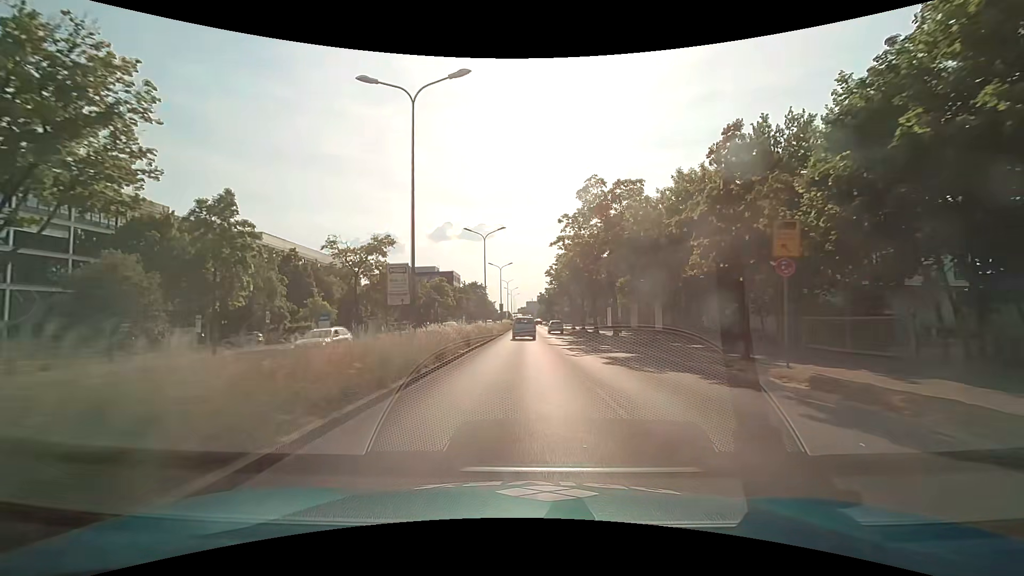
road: primary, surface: asphalt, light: Day
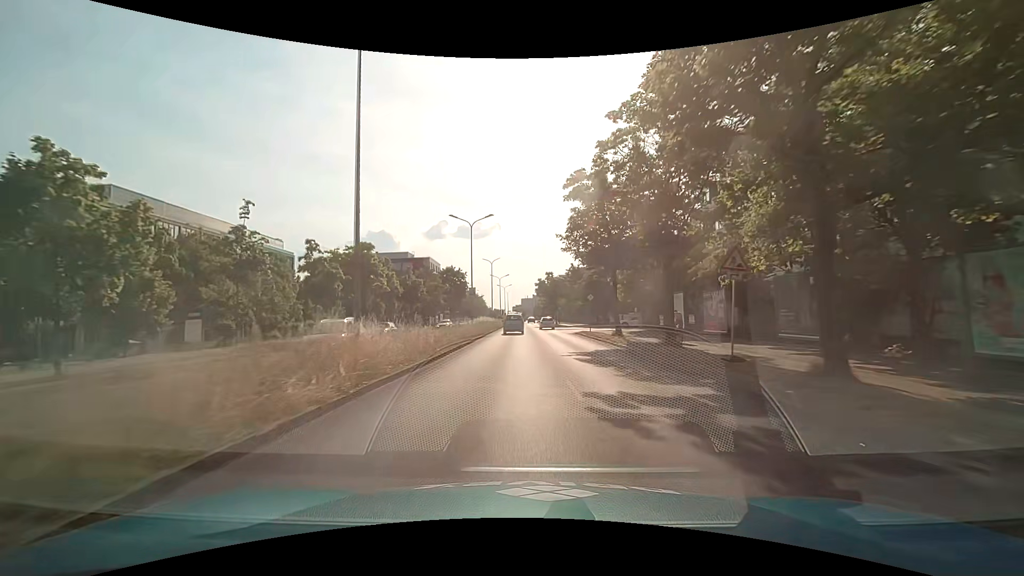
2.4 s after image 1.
(0.0, +35.6) m; +1°
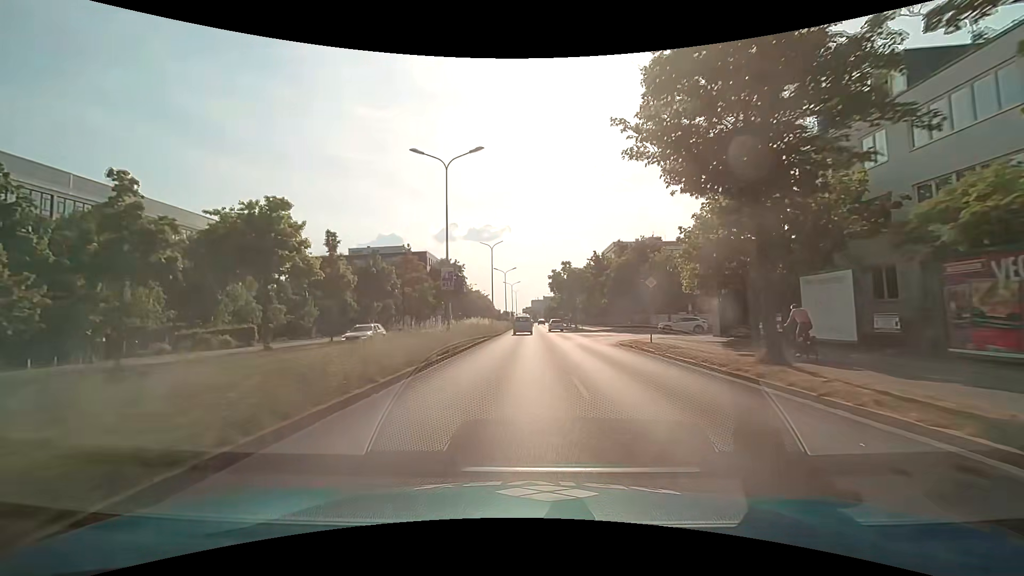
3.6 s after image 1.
(-0.2, +18.0) m; -1°
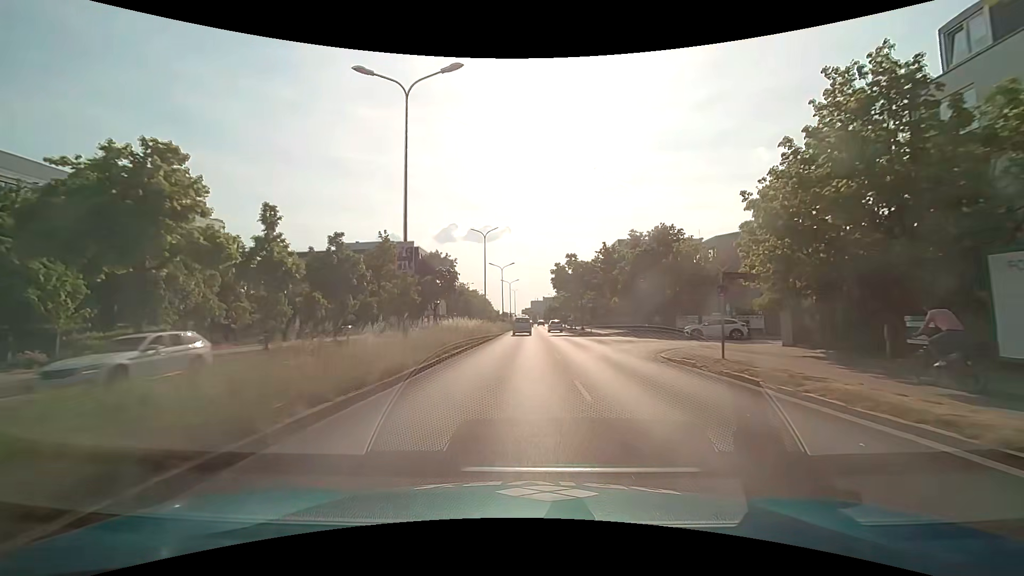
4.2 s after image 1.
(0.0, +9.0) m; 0°
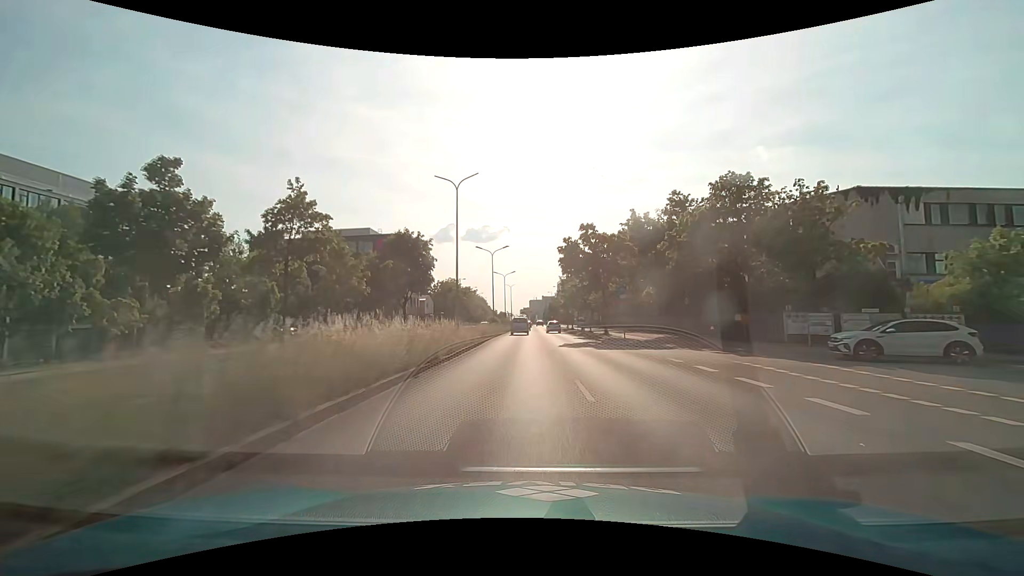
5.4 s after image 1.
(0.0, +18.1) m; 0°
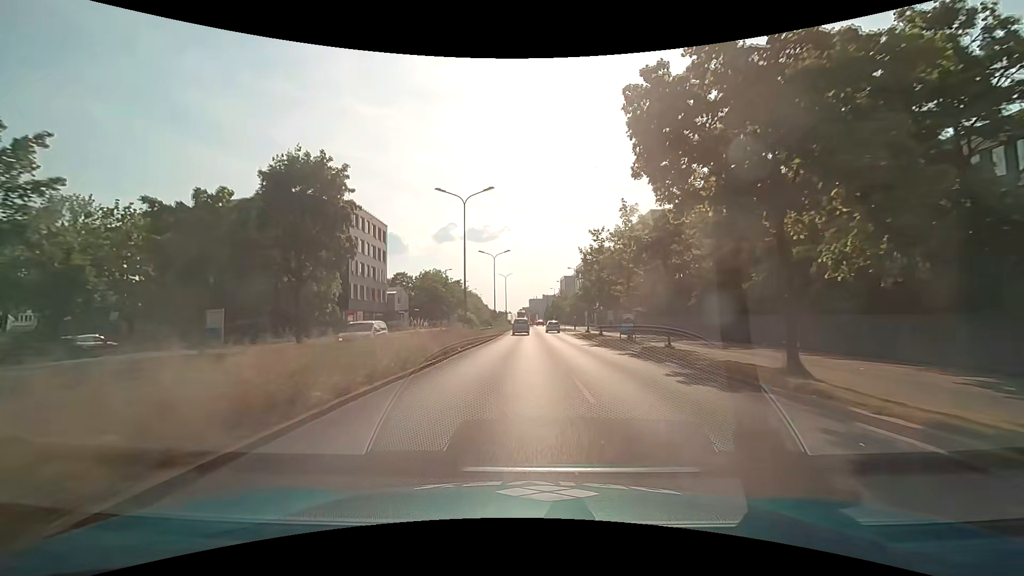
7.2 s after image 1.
(-0.1, +27.2) m; 0°
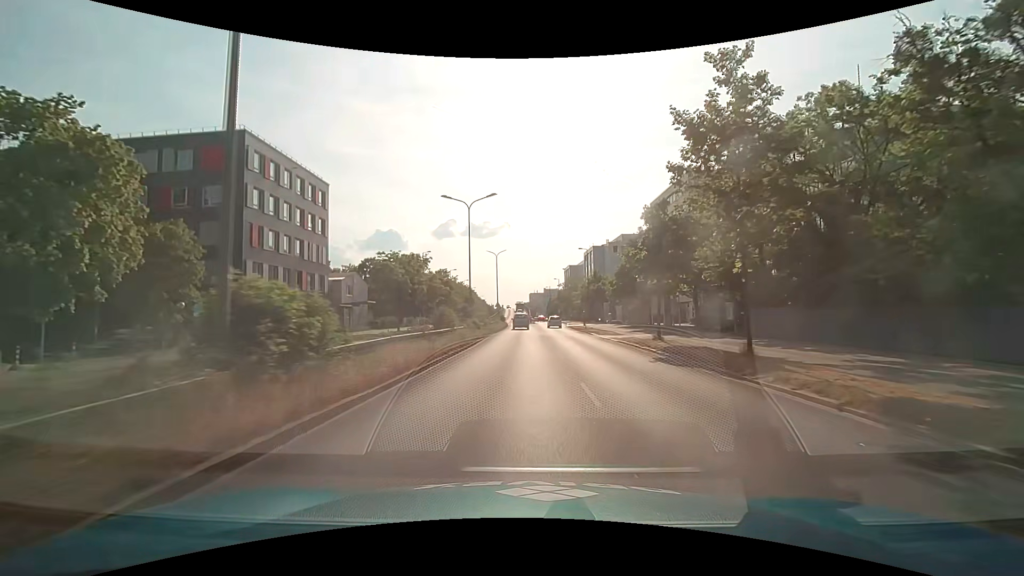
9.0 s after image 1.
(-0.2, +27.4) m; 0°
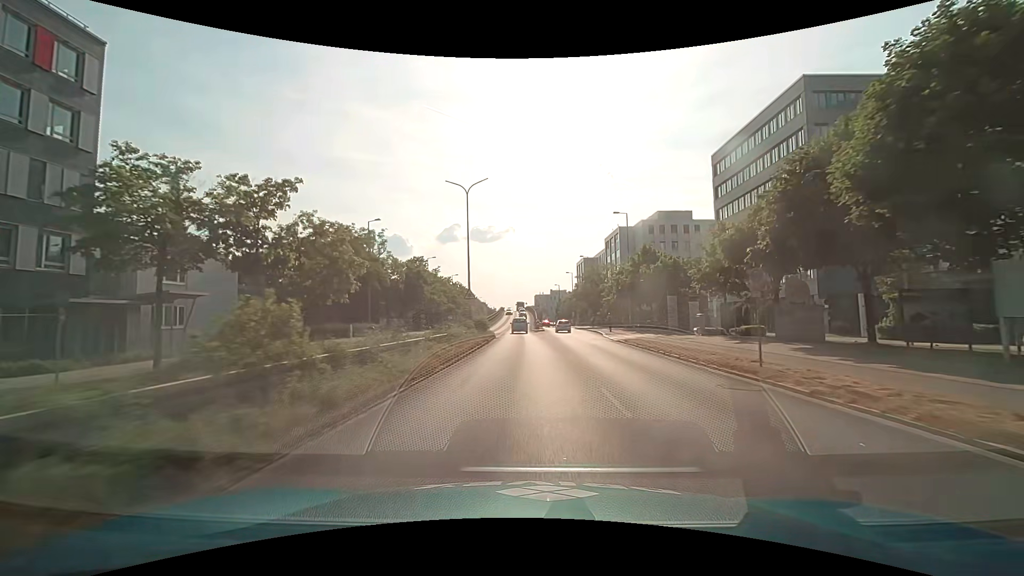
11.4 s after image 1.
(-0.1, +36.6) m; -1°
(0, +10) (0, +20) (0, +30) (0, +40) (-1, +50) (-1, +60) (-1, +70) (-1, +80) (-1, +90) (-1, +100) m
